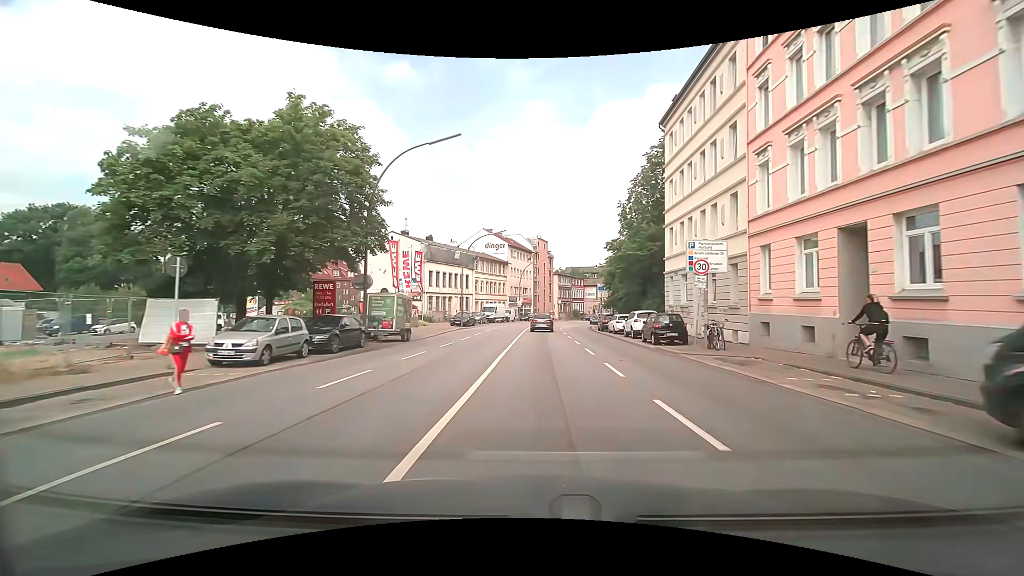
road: secondary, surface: asphalt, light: Day
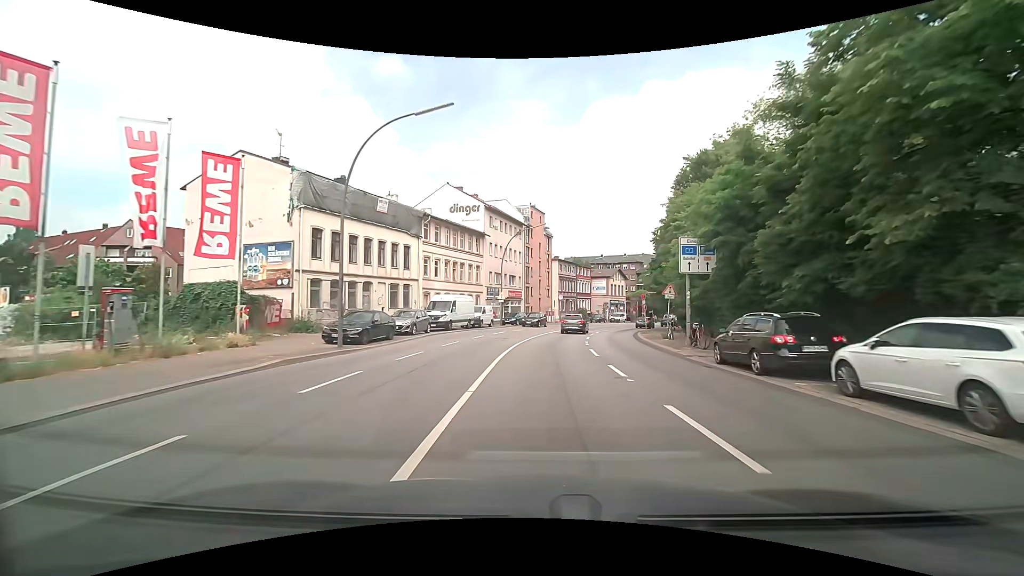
(+0.1, +30.7) m; +1°
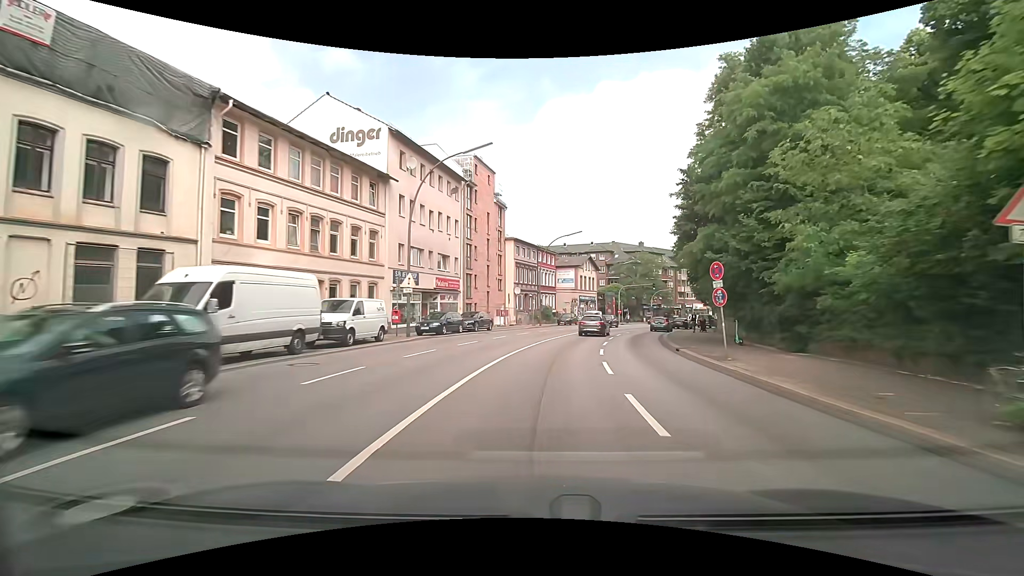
(+0.8, +22.9) m; +5°
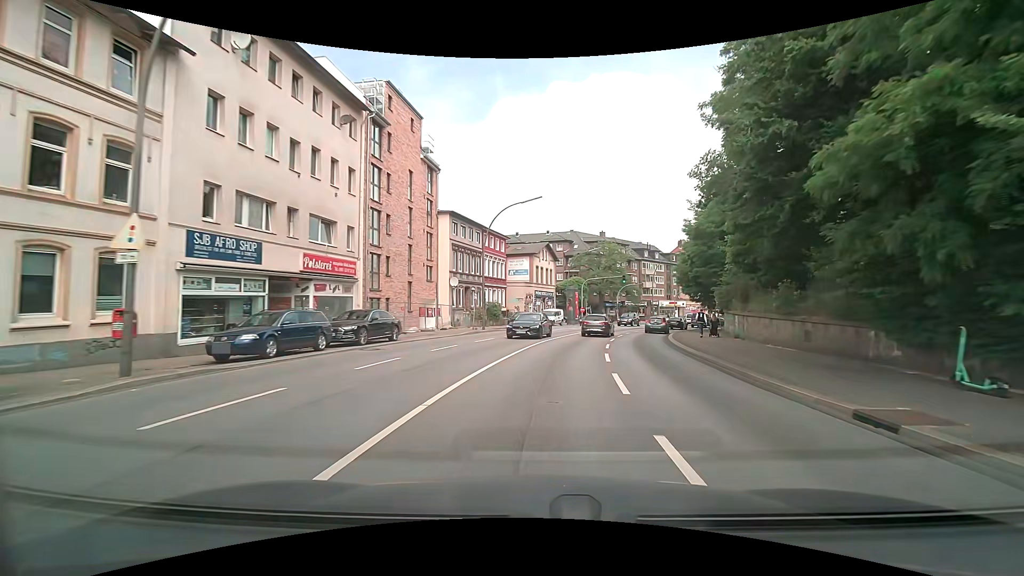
(+0.7, +15.2) m; +5°
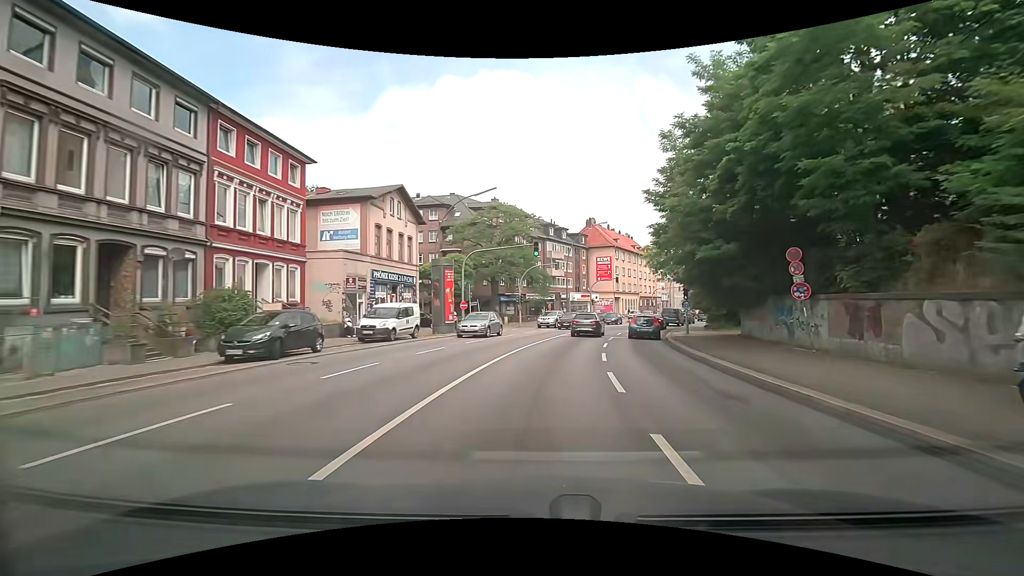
(+3.3, +30.1) m; +12°
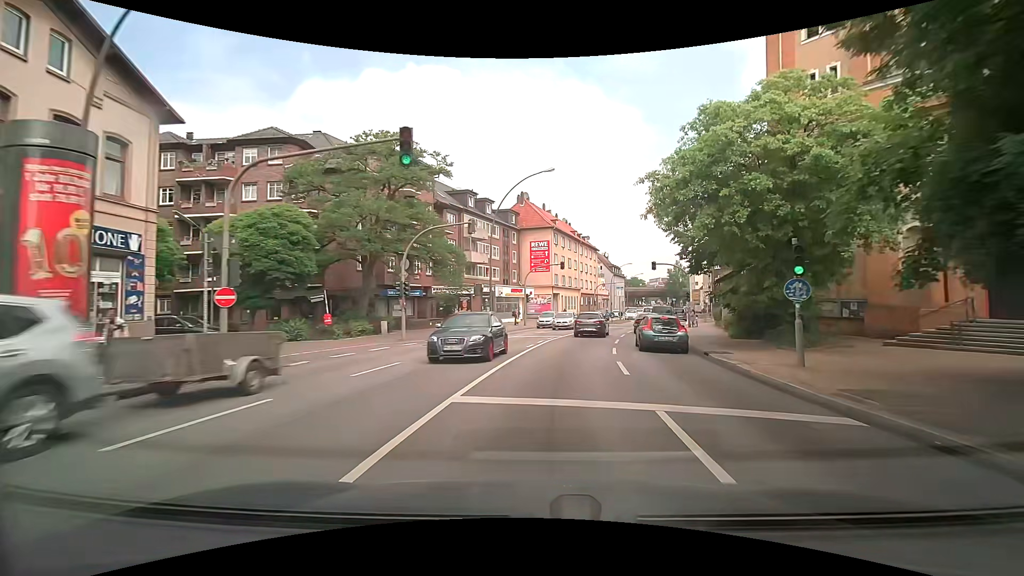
(+1.8, +22.6) m; +9°
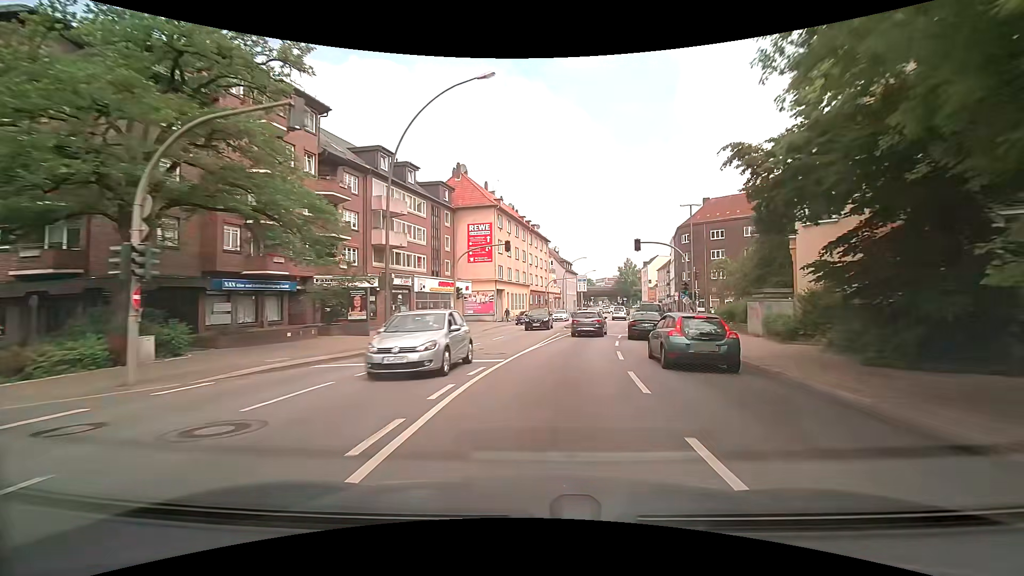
(+0.7, +15.1) m; +6°
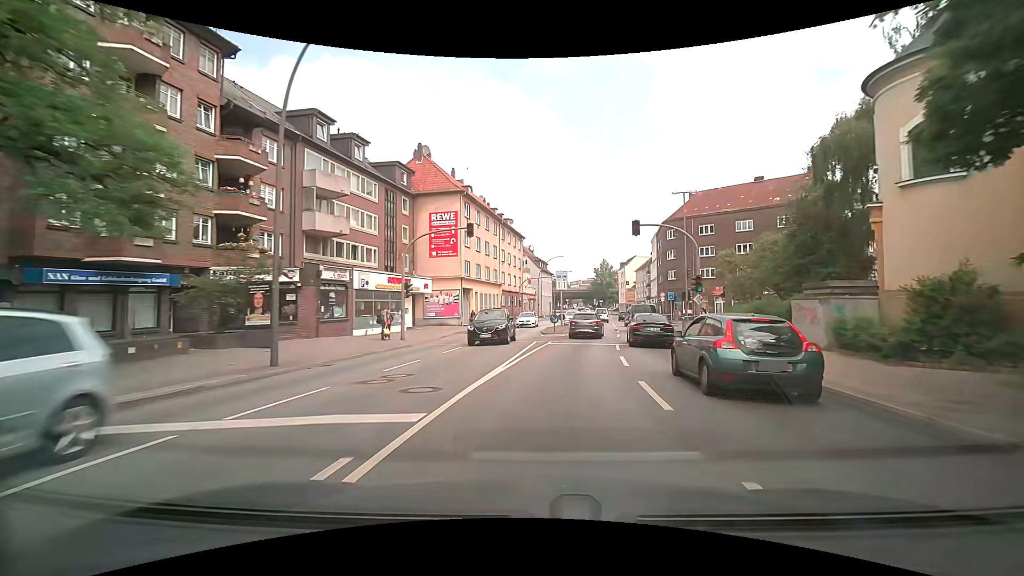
(+0.2, +7.6) m; +3°
(0, +10) (+1, +20) (+3, +30) (+5, +40) (+6, +50) (+8, +59) (+9, +69) (+11, +79) (+12, +89) (+14, +99) m
